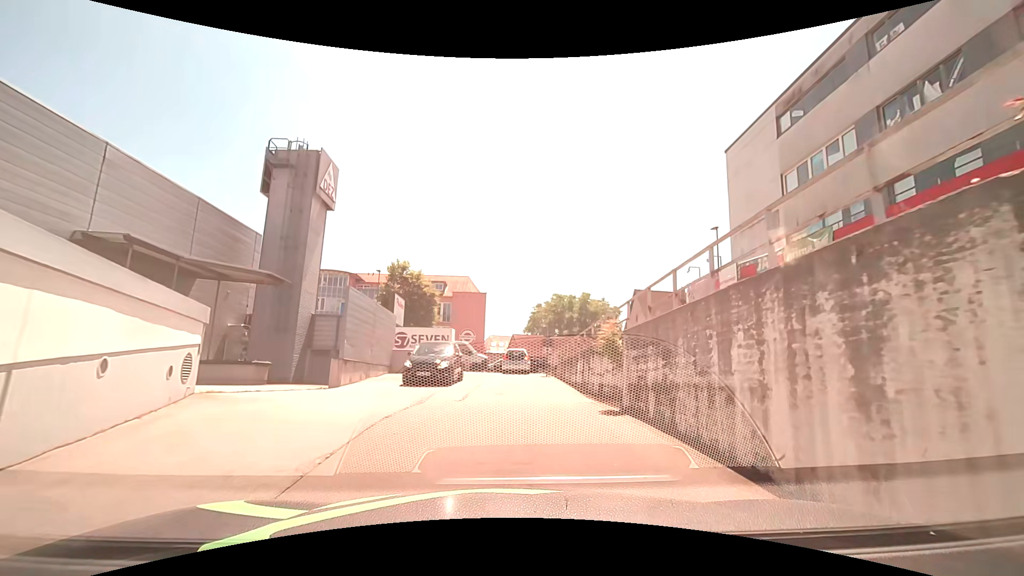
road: residential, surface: asphalt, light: Day
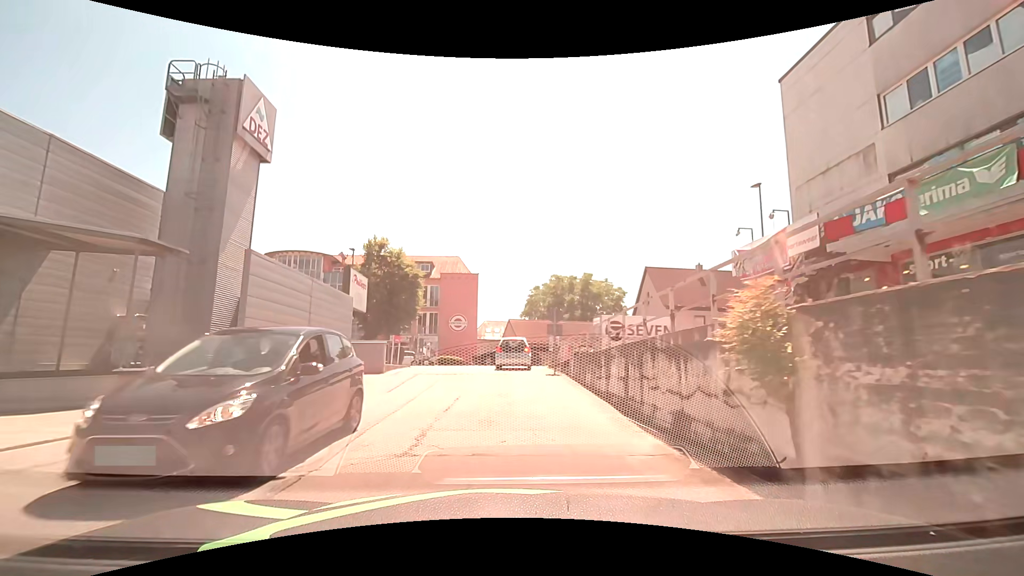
(0.0, +6.6) m; 0°
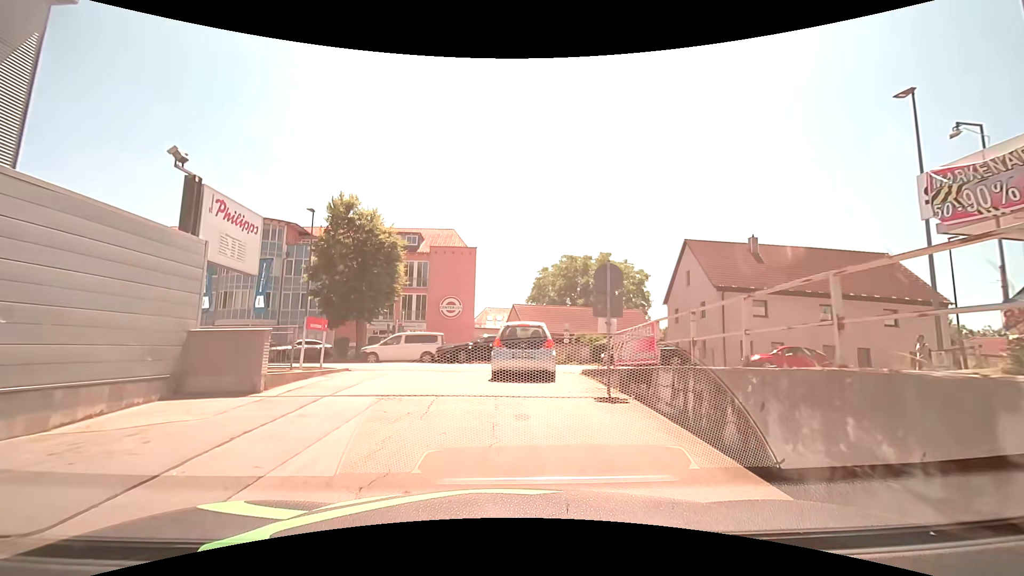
(-0.1, +9.8) m; -1°
